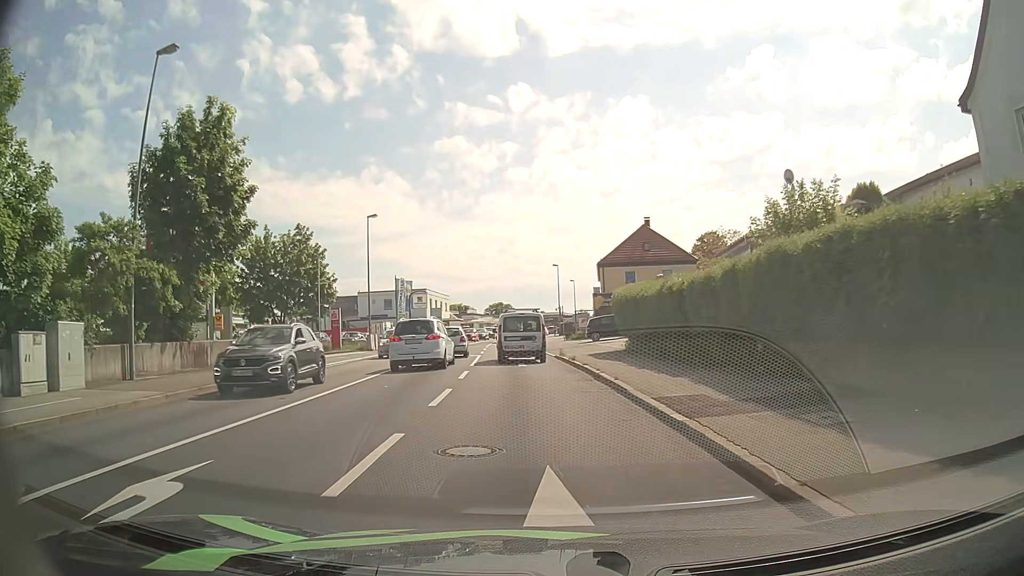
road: tertiary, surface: asphalt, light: Day
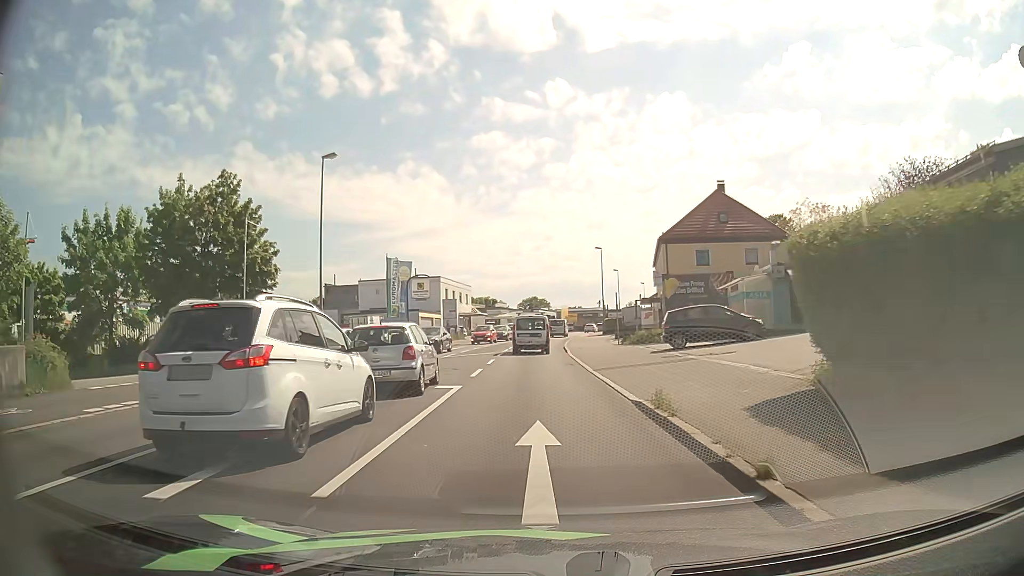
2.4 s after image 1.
(-0.5, +18.3) m; -4°
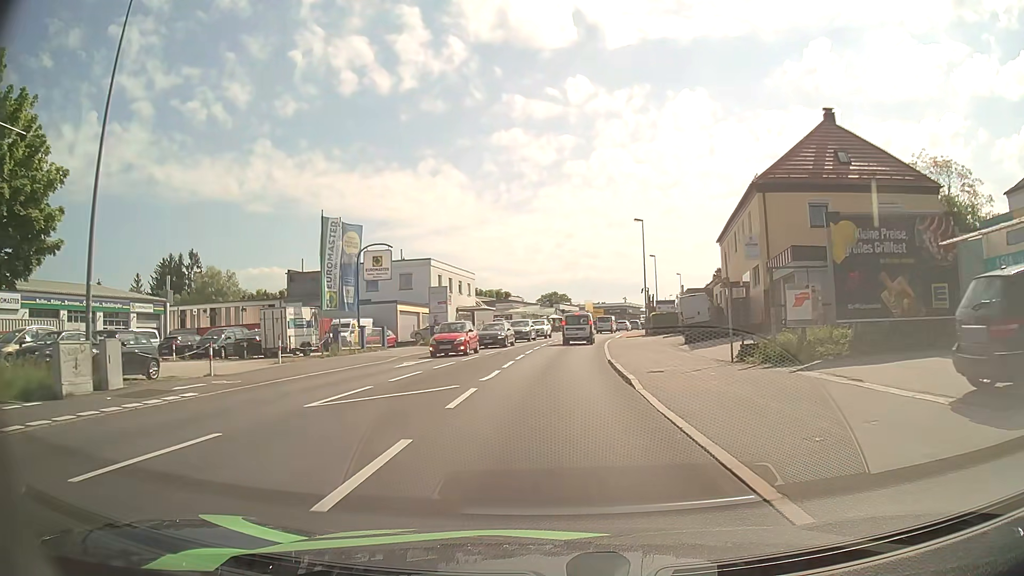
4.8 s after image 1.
(-0.1, +19.8) m; -1°
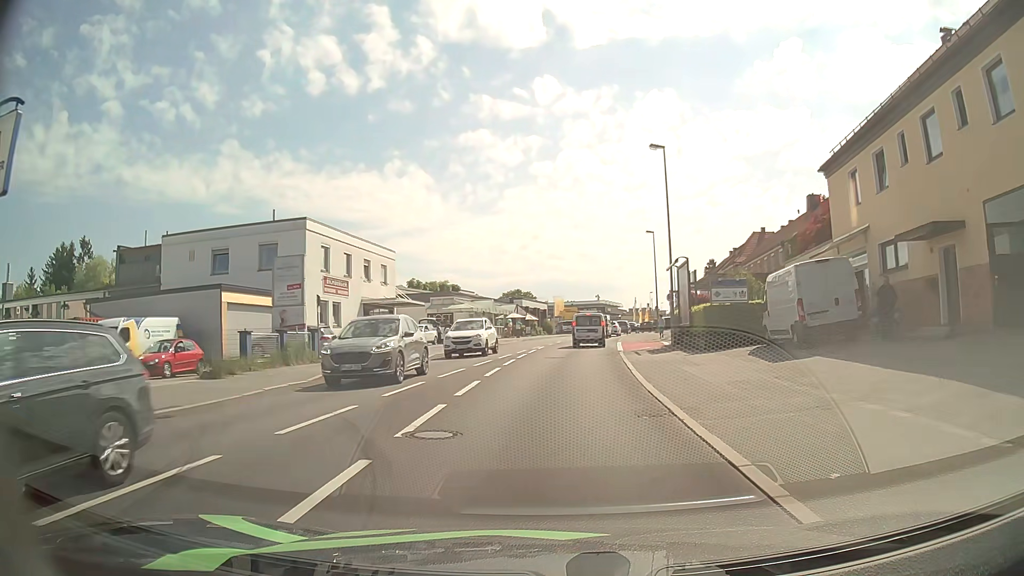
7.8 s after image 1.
(+0.4, +26.0) m; +3°
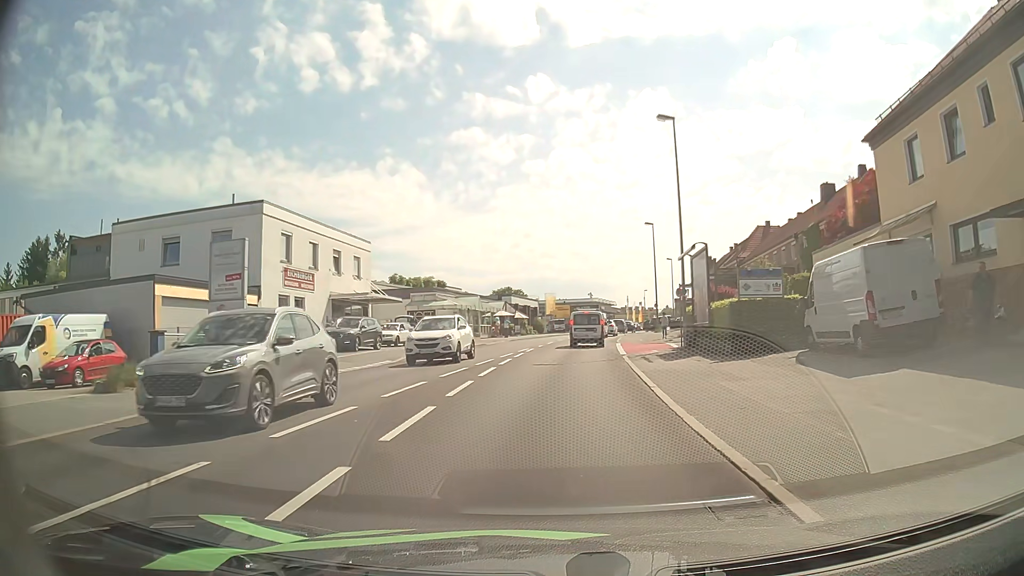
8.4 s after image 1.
(0.0, +5.0) m; +1°
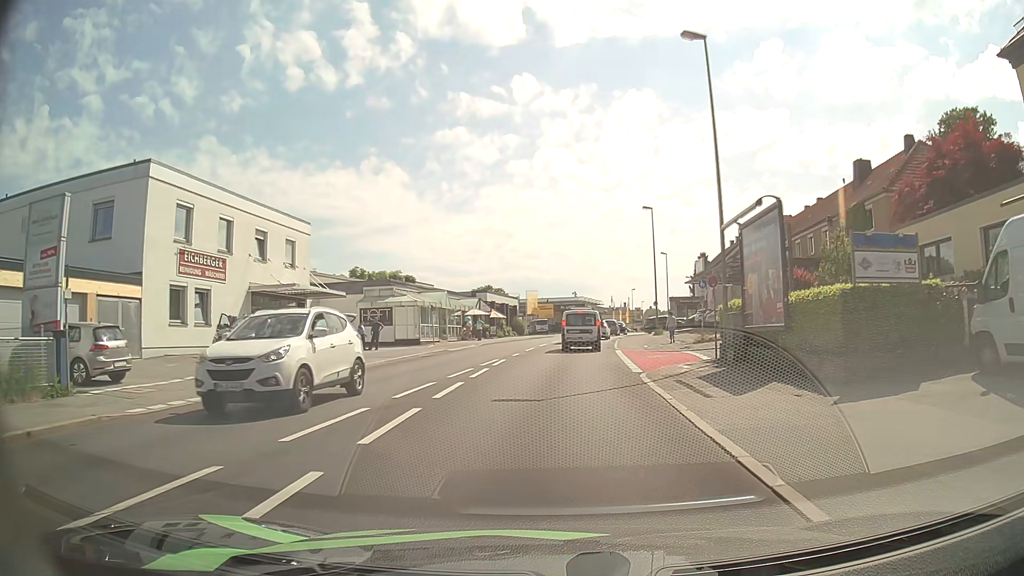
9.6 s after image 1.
(+0.1, +9.3) m; +2°
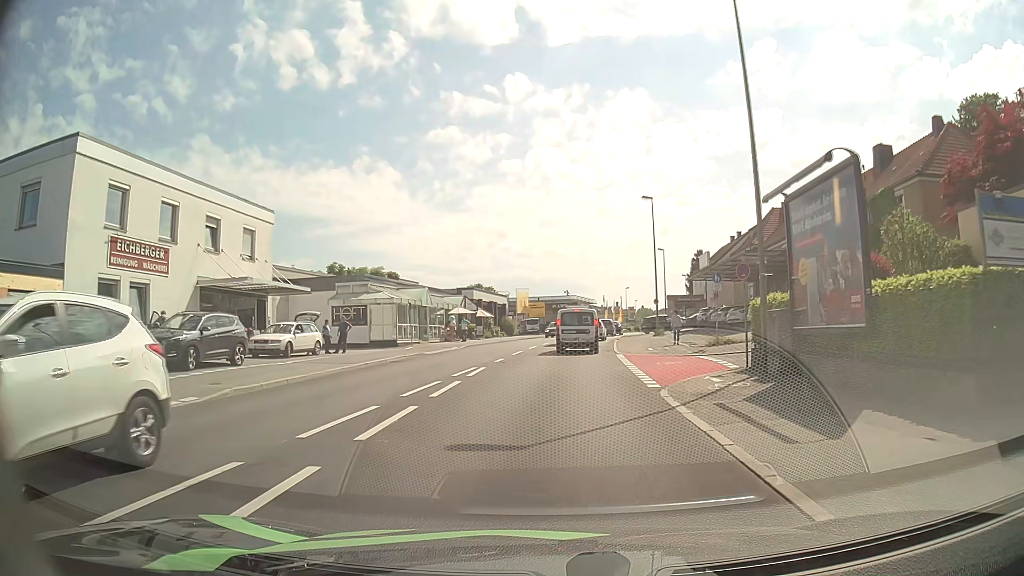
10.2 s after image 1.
(0.0, +4.3) m; 0°
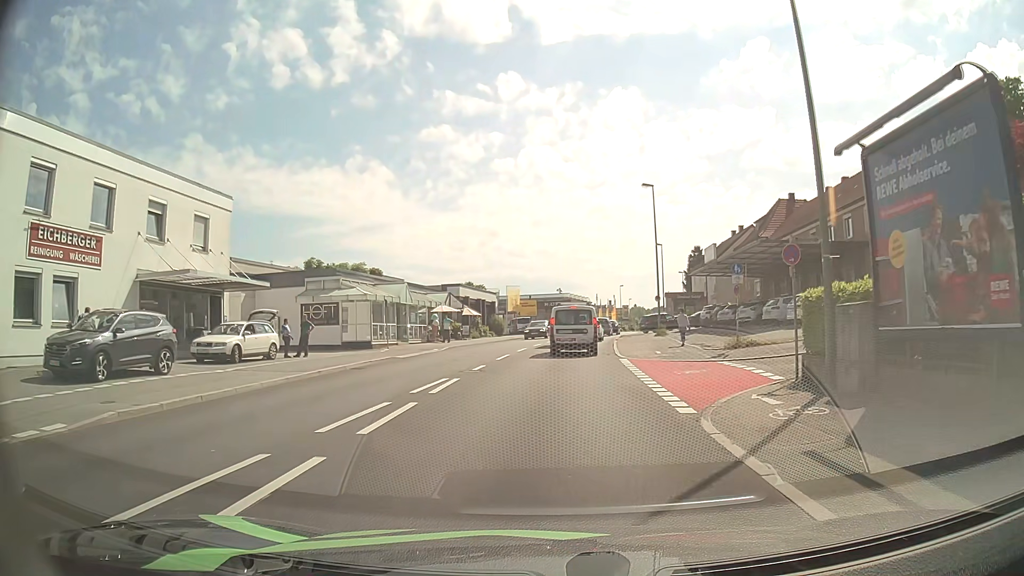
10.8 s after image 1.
(0.0, +4.1) m; +1°
(0, +10) (0, +20) (+1, +30) (+2, +40) (+3, +50) (+4, +60) (+6, +70) (+8, +79) (+11, +89) (+13, +99) m
